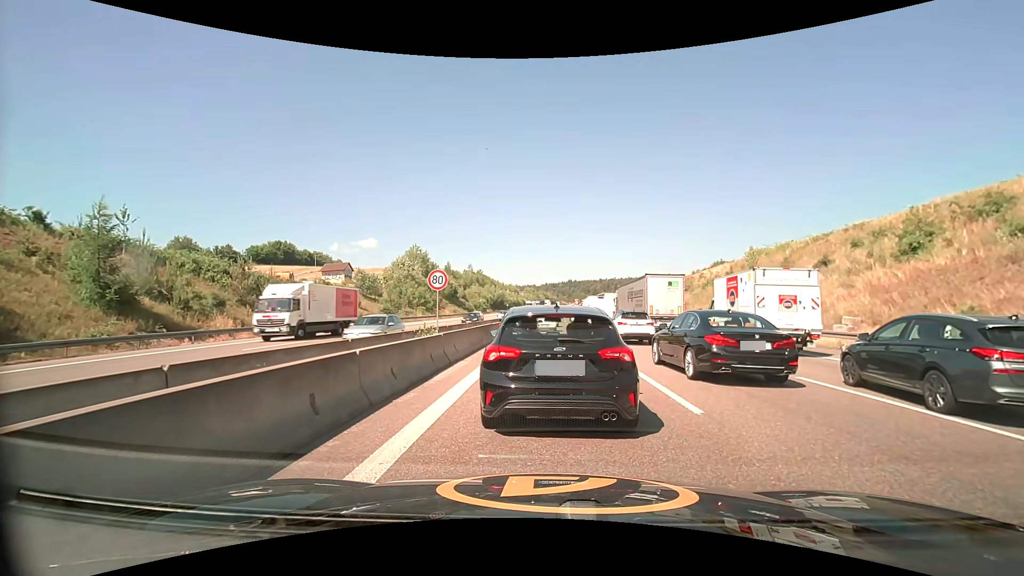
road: motorway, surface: asphalt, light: Day
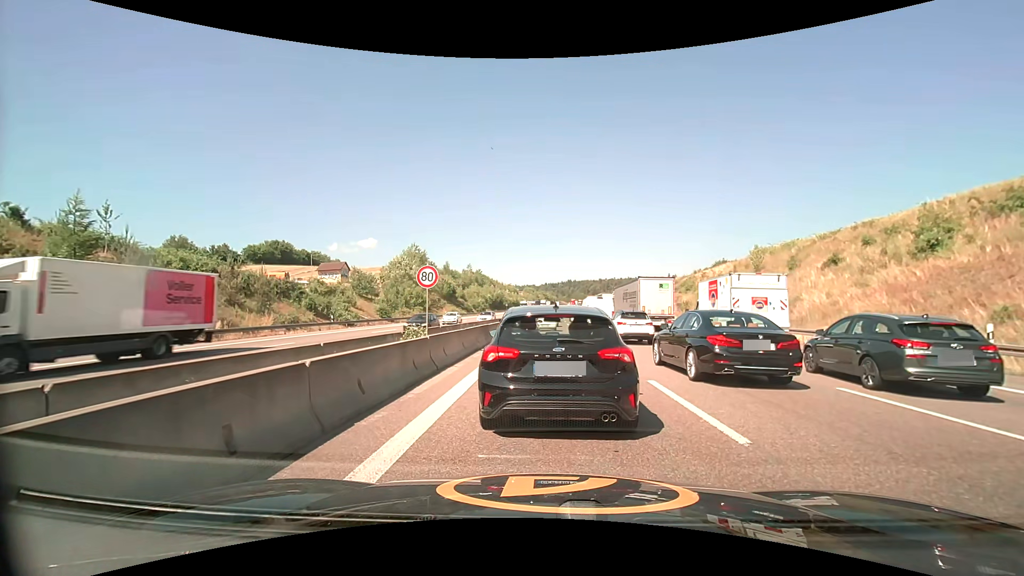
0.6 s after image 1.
(0.0, +1.5) m; 0°
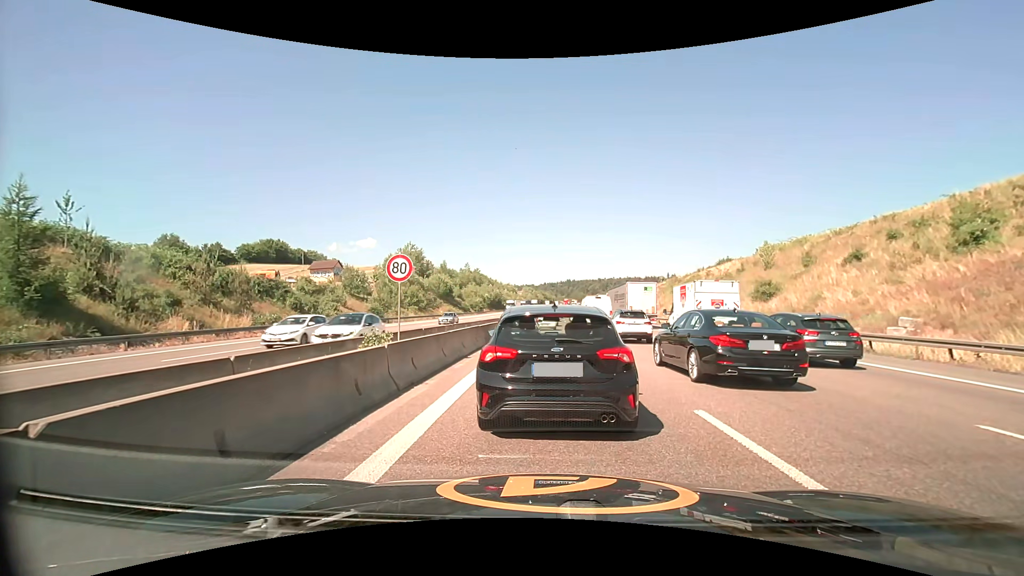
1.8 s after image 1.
(0.0, +3.1) m; 0°
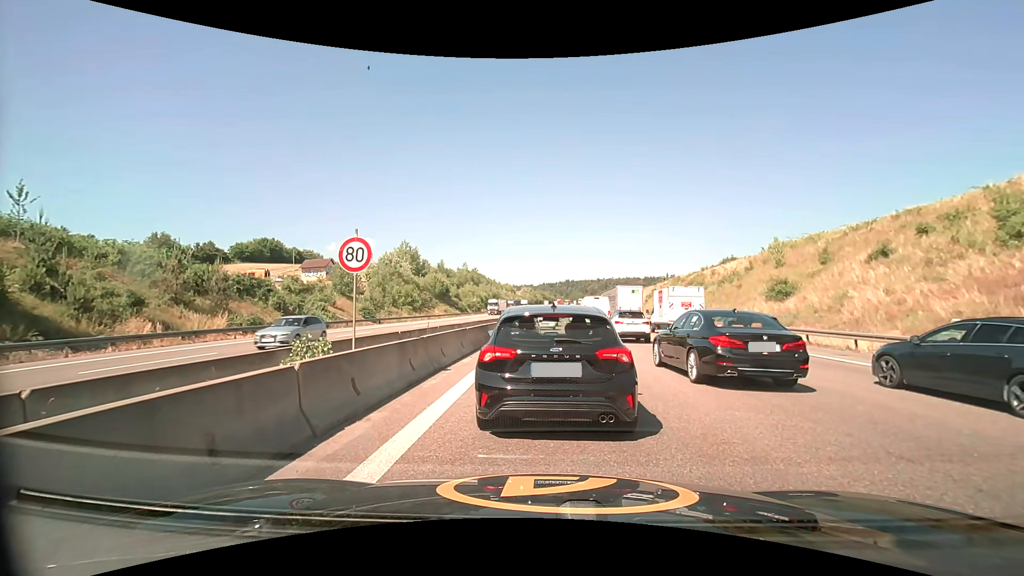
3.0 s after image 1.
(0.0, +3.1) m; +1°
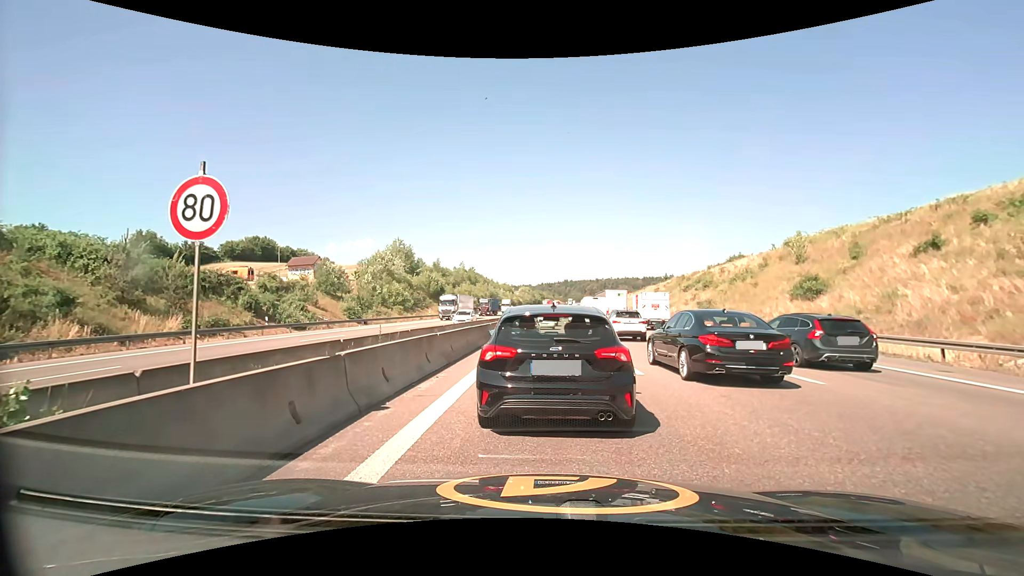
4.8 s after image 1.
(0.0, +4.7) m; 0°
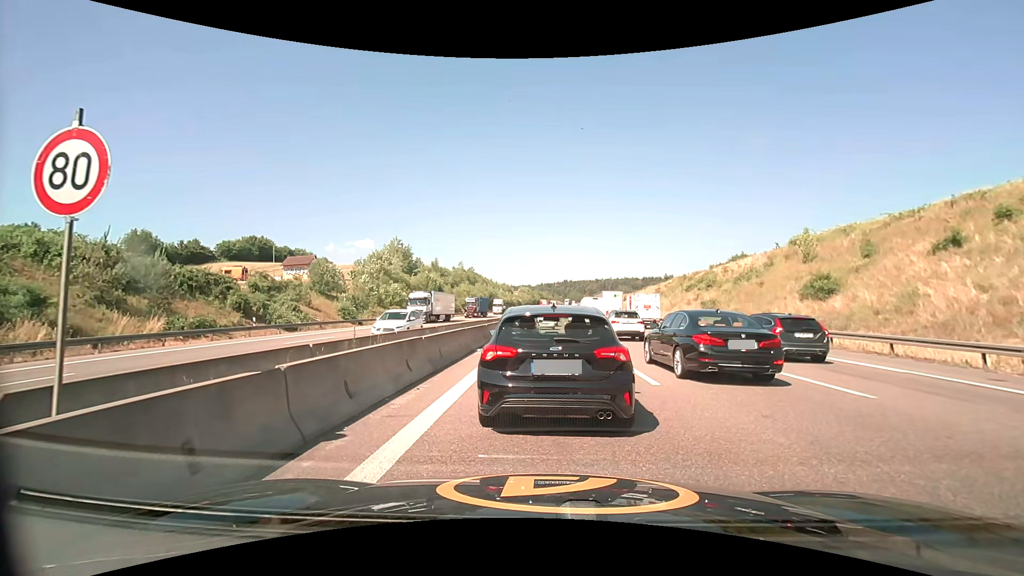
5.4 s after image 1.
(0.0, +1.6) m; -1°
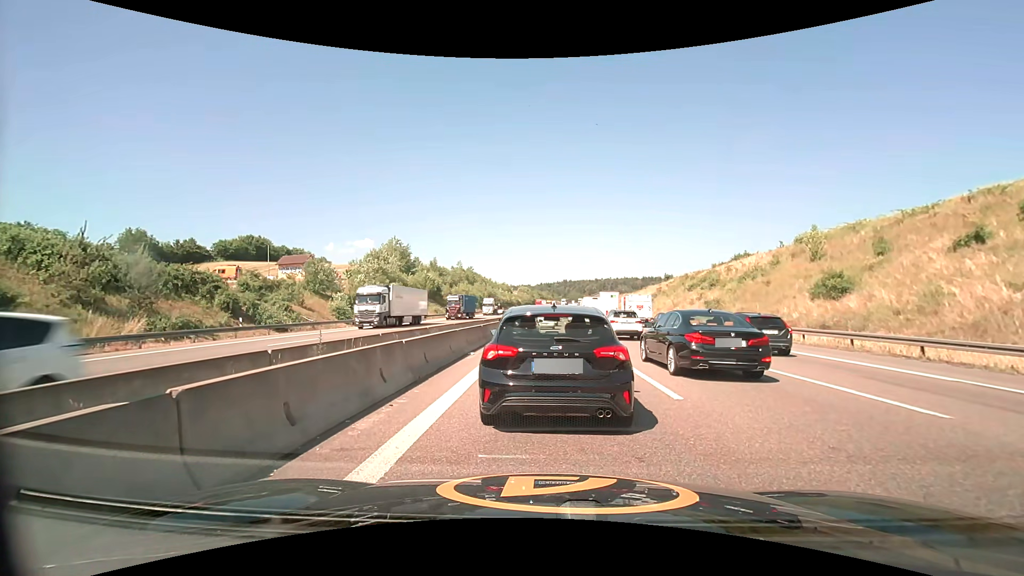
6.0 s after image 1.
(0.0, +1.6) m; +1°
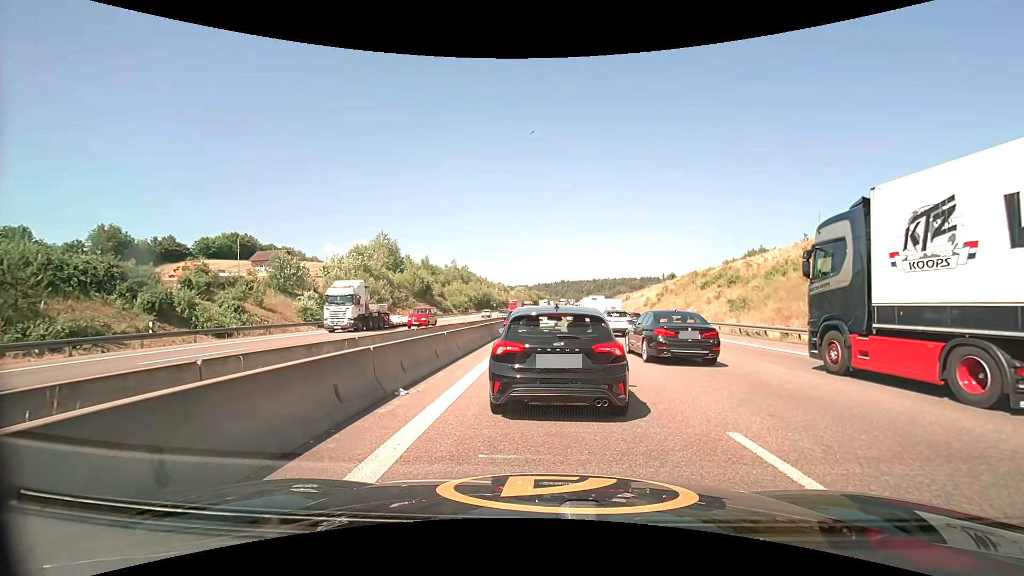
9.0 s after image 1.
(0.0, +7.7) m; -1°
(0, +10) (0, +20) (+1, +30) (+1, +40) (+2, +50) (+3, +60) (+4, +70) (+5, +80) (+6, +90) (+7, +100) m
